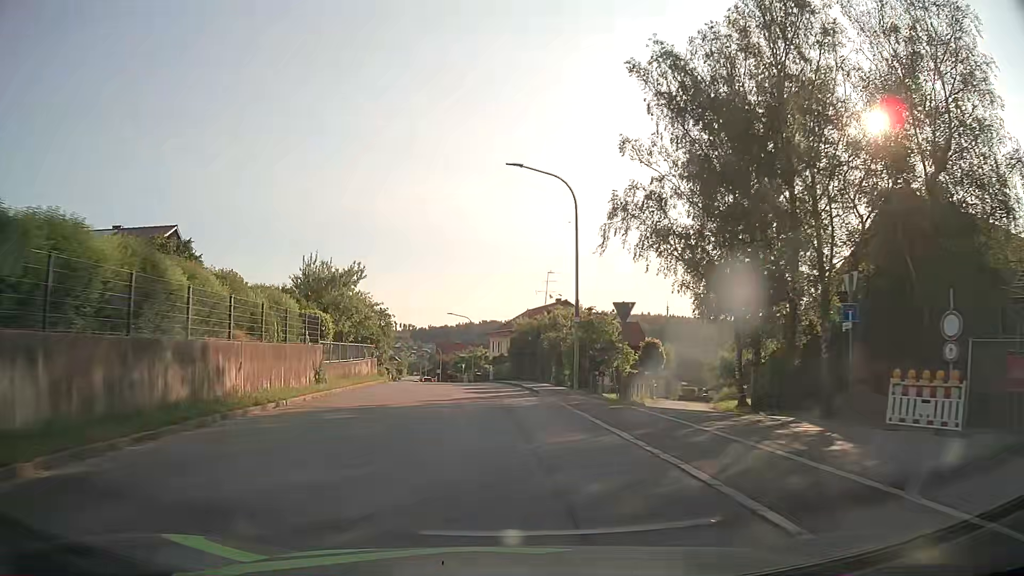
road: tertiary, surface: asphalt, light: Day
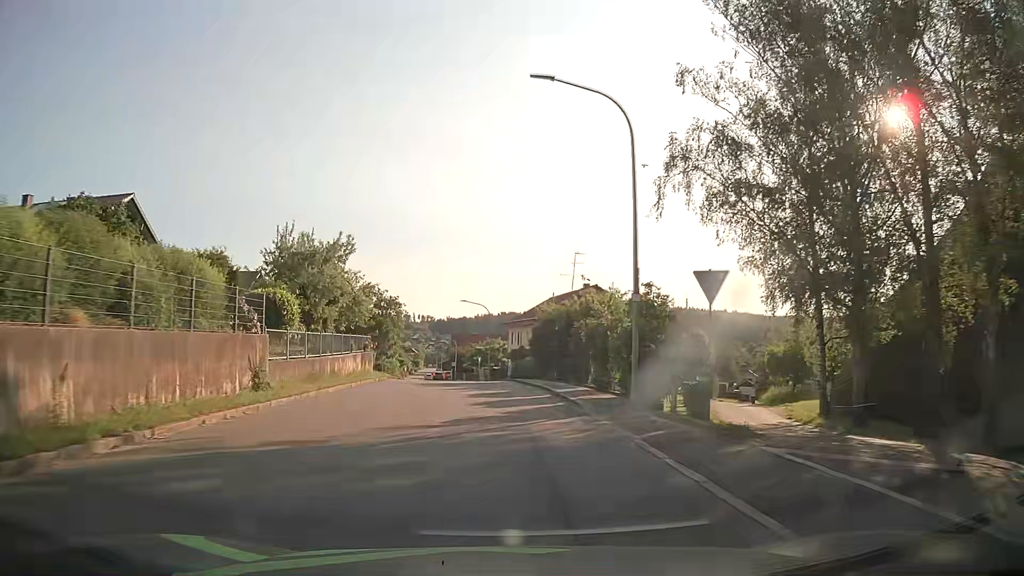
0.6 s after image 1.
(-0.1, +7.8) m; -2°
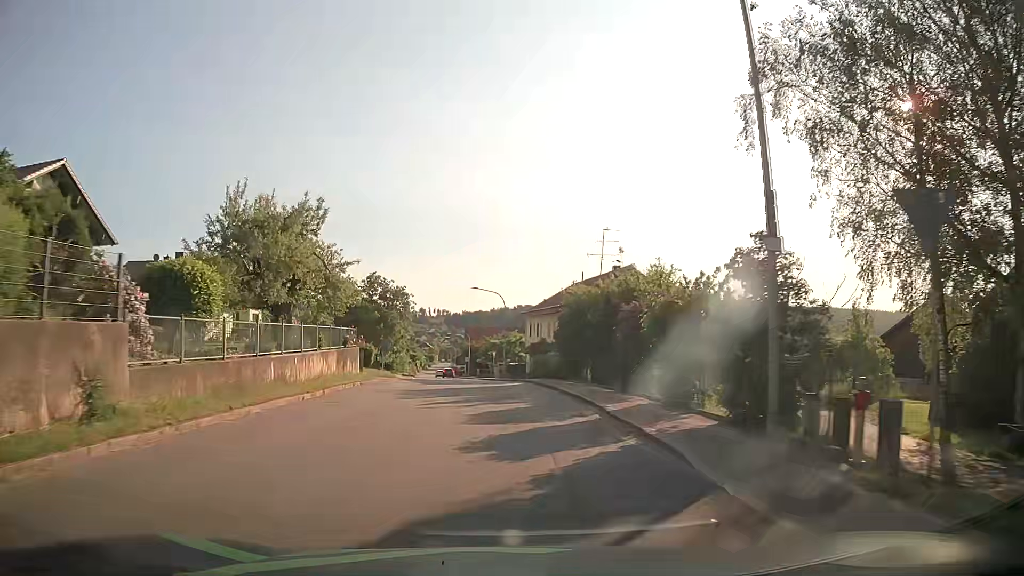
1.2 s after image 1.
(0.0, +7.9) m; -1°
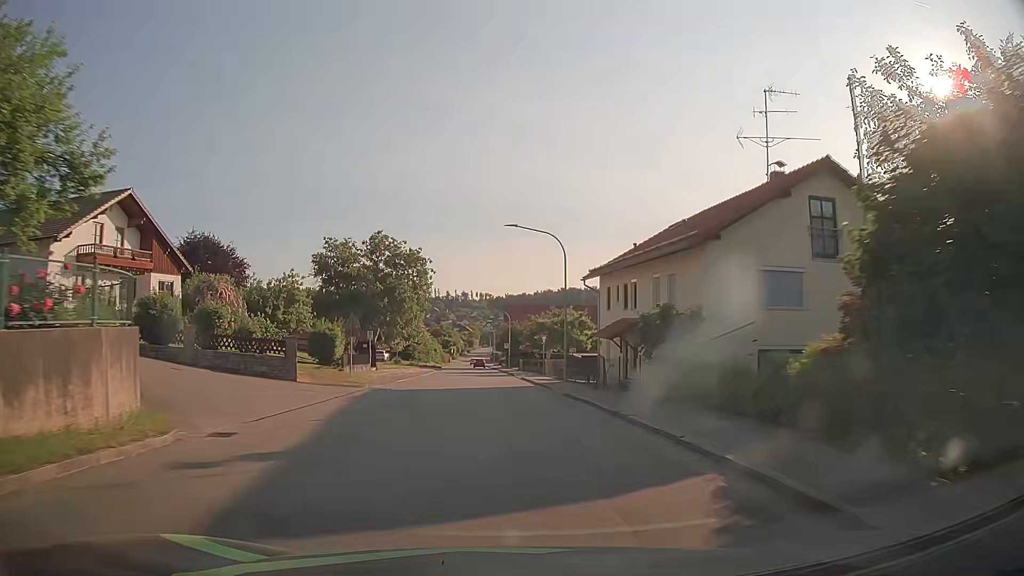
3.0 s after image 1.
(-0.9, +23.8) m; -4°
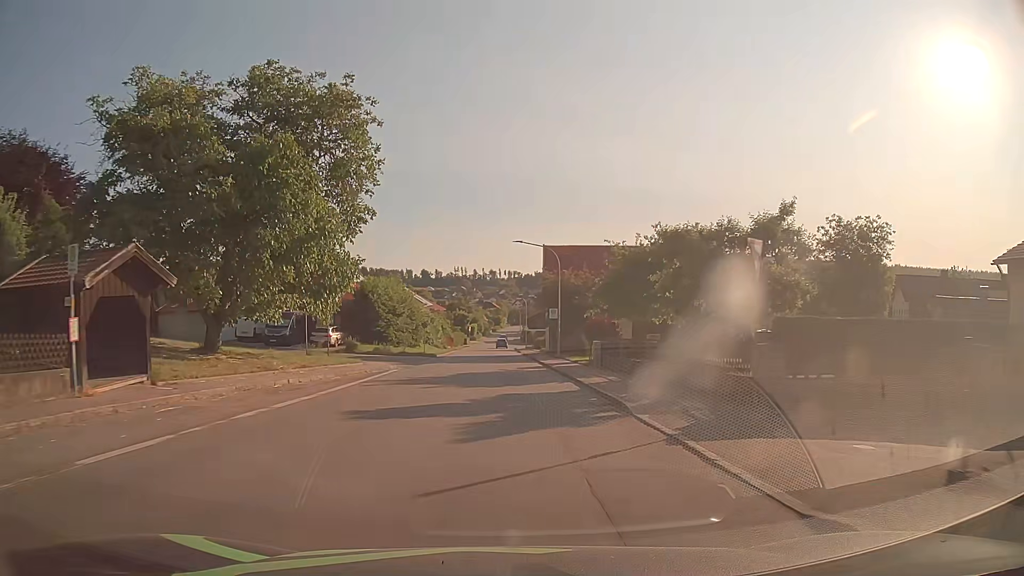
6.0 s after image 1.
(-1.0, +39.5) m; -3°
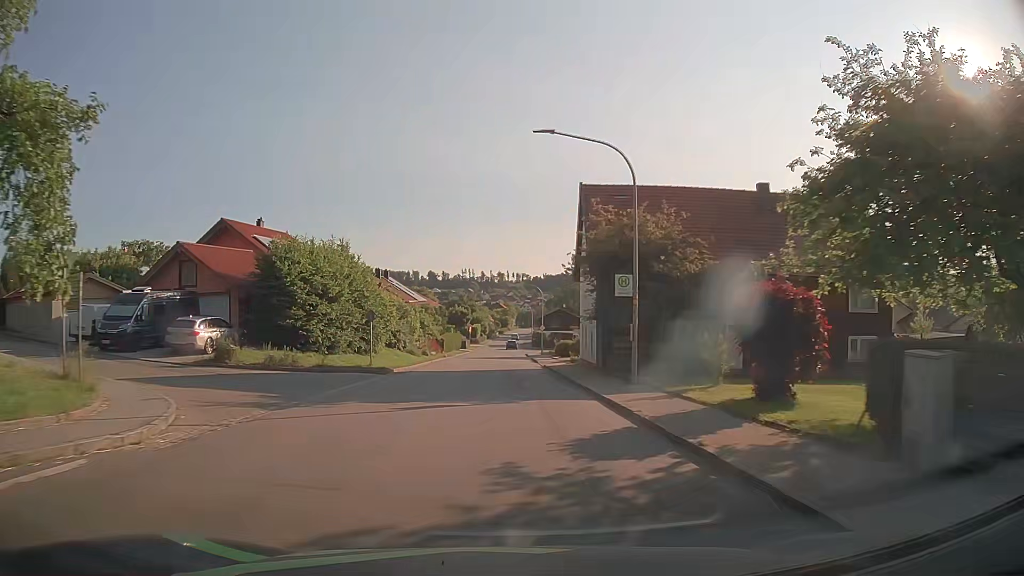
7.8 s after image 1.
(-0.1, +23.1) m; -1°
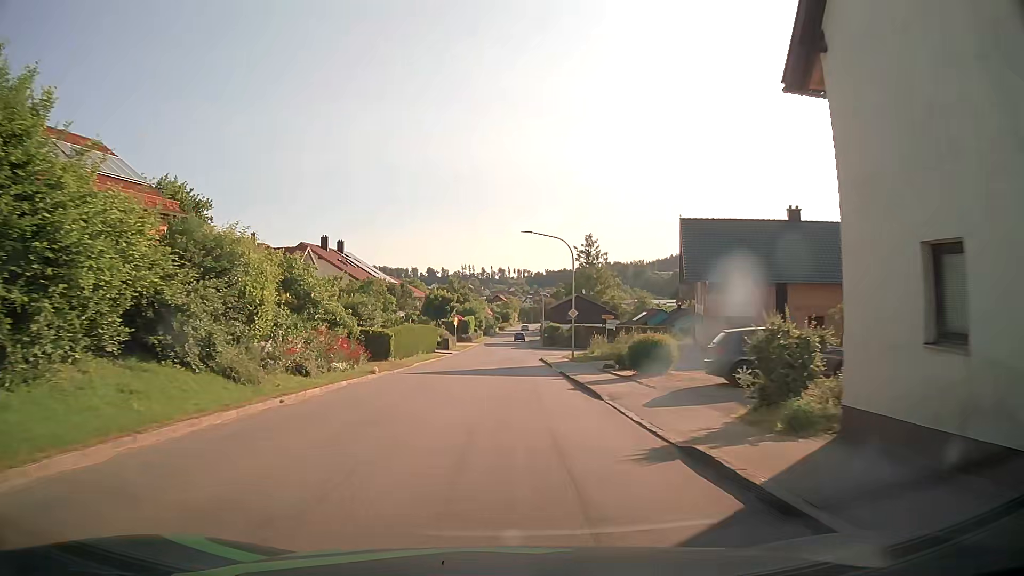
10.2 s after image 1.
(-0.1, +30.4) m; -1°
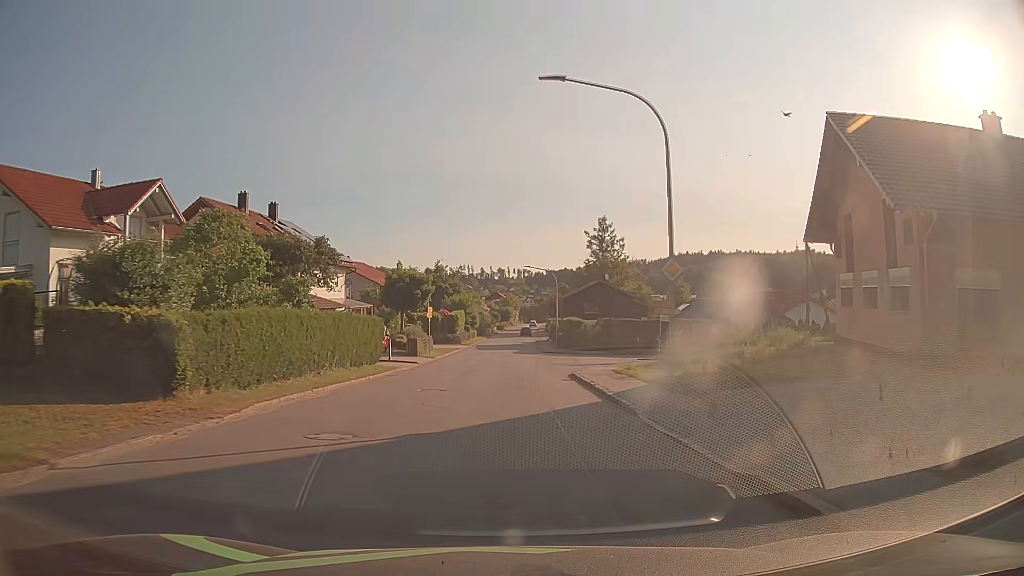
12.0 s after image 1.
(+0.2, +22.9) m; 0°
(0, +10) (0, +20) (0, +30) (0, +40) (0, +50) (+1, +60) (+1, +70) (+1, +80) (+1, +90) (+2, +100) m
